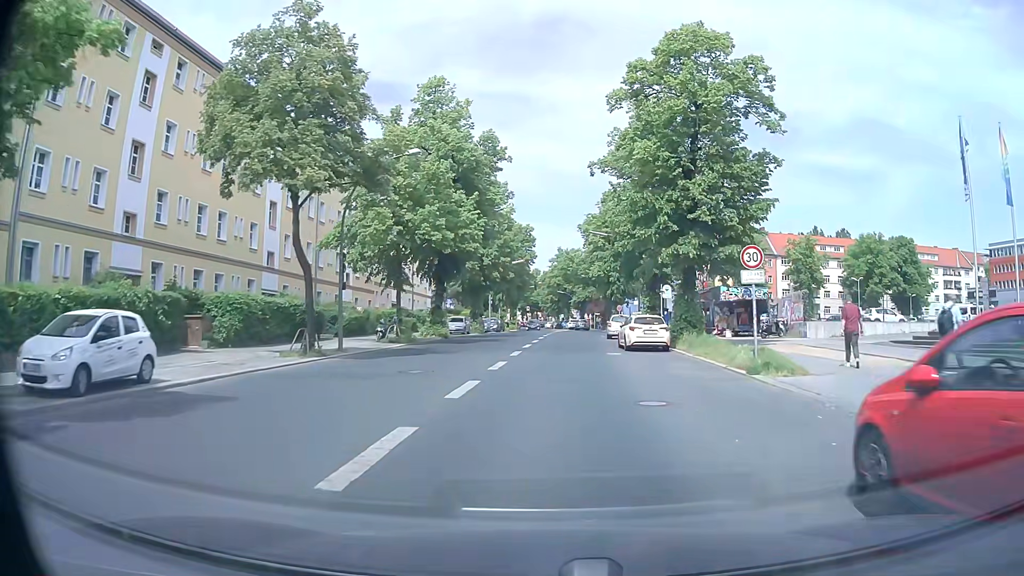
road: secondary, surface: asphalt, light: Day
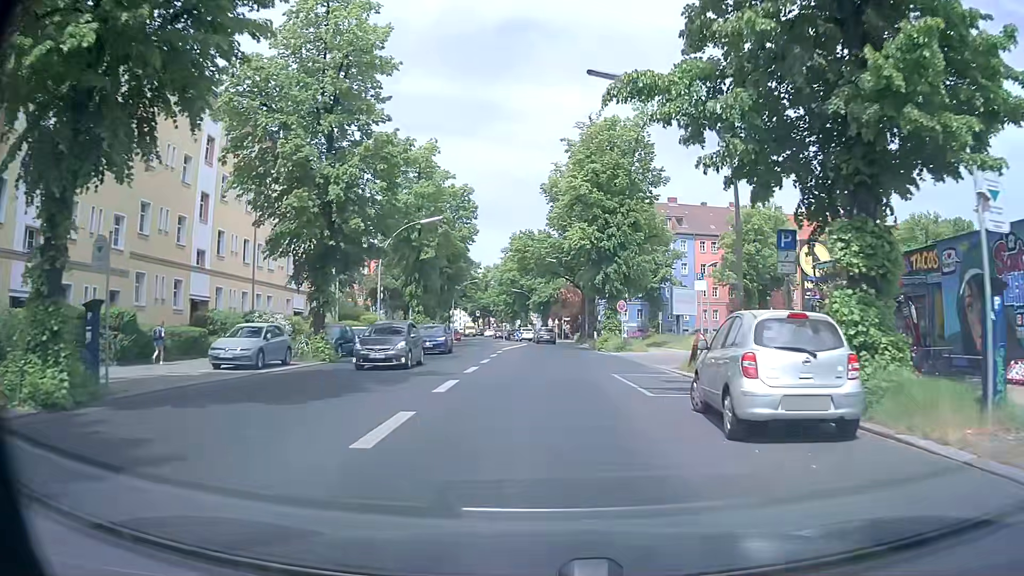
(+1.1, +34.2) m; +3°
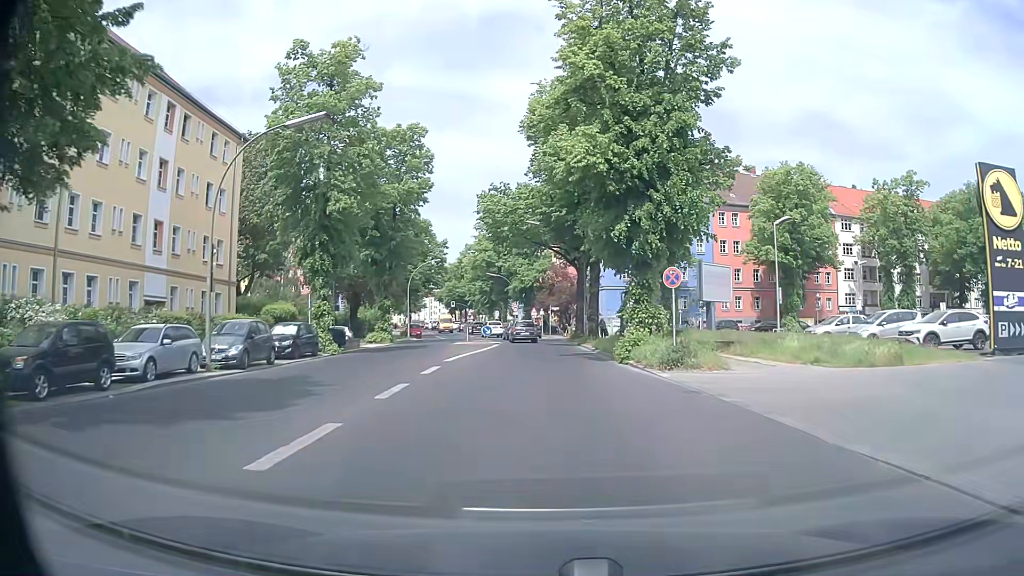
(+0.4, +19.2) m; +2°
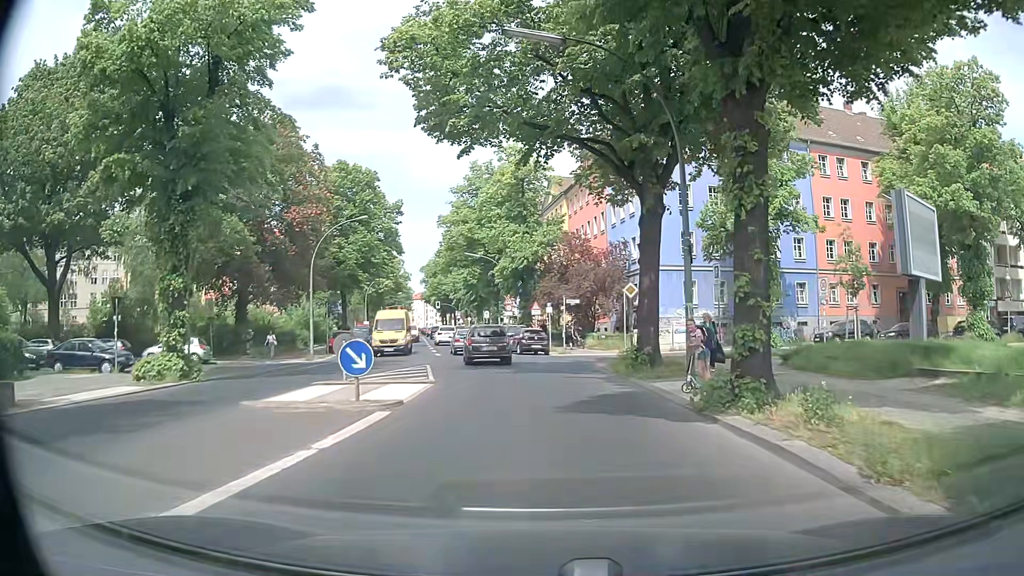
(-0.1, +29.1) m; 0°
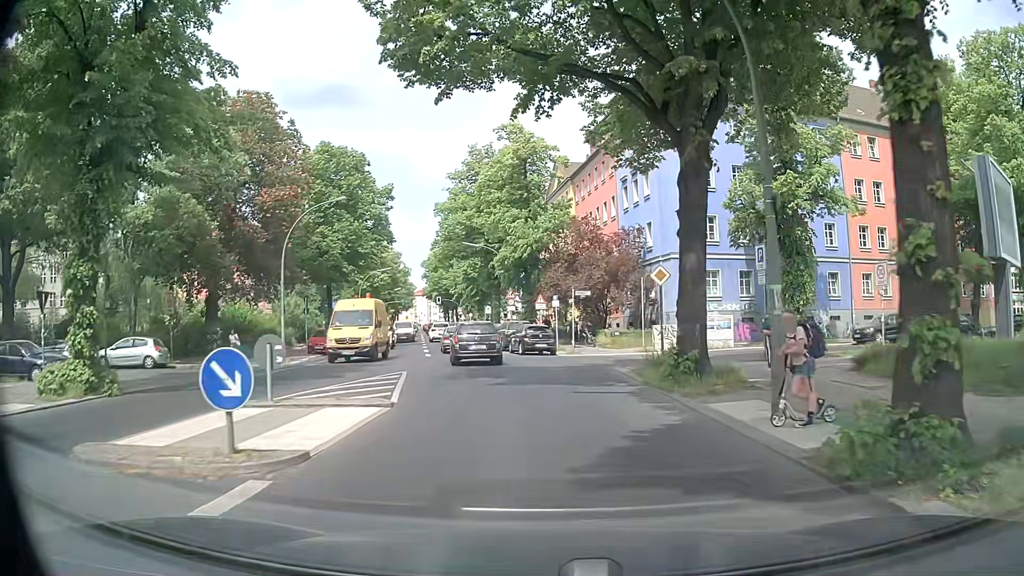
(0.0, +4.9) m; -1°
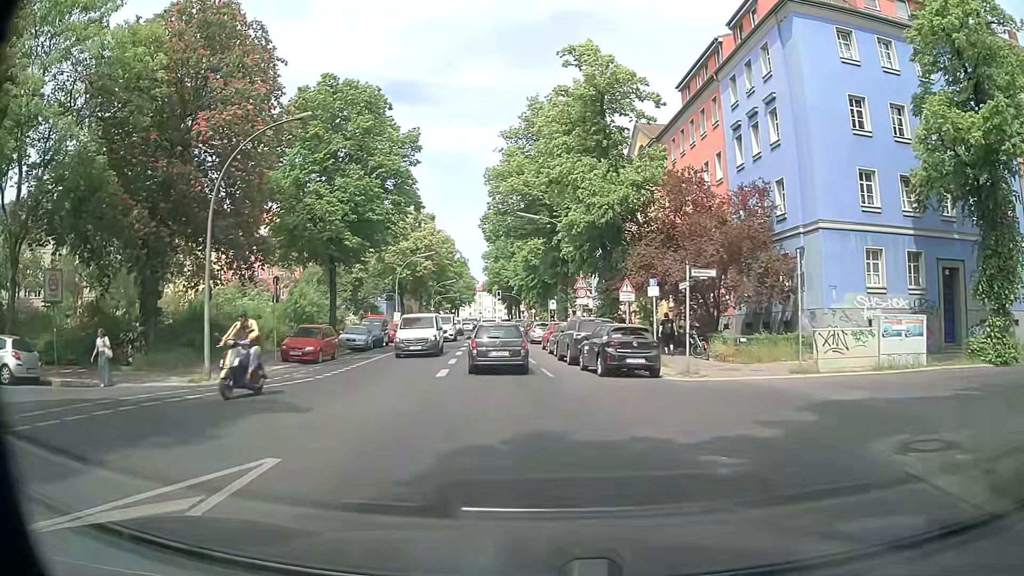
(-0.6, +13.2) m; -4°
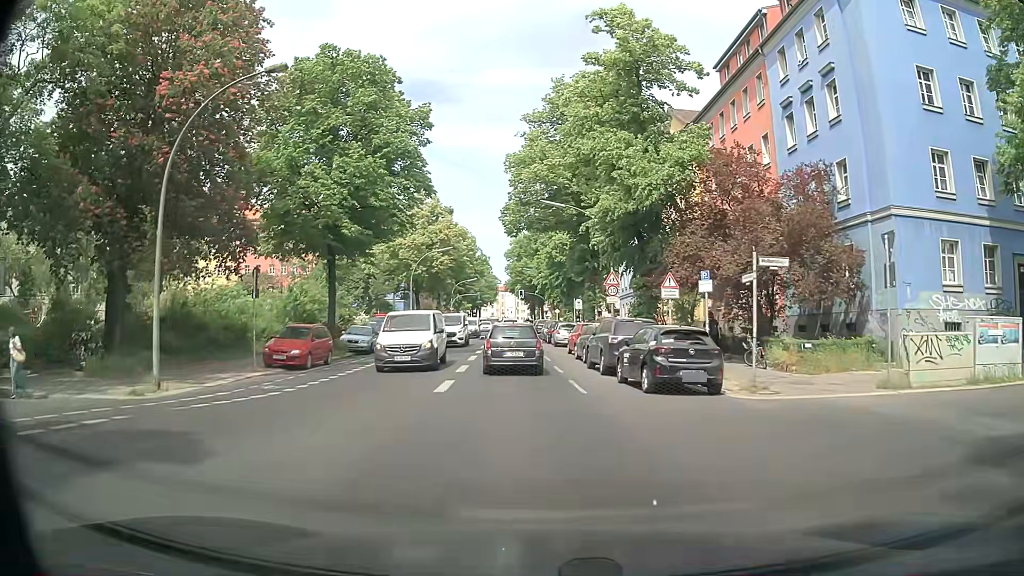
(-0.2, +4.2) m; -4°
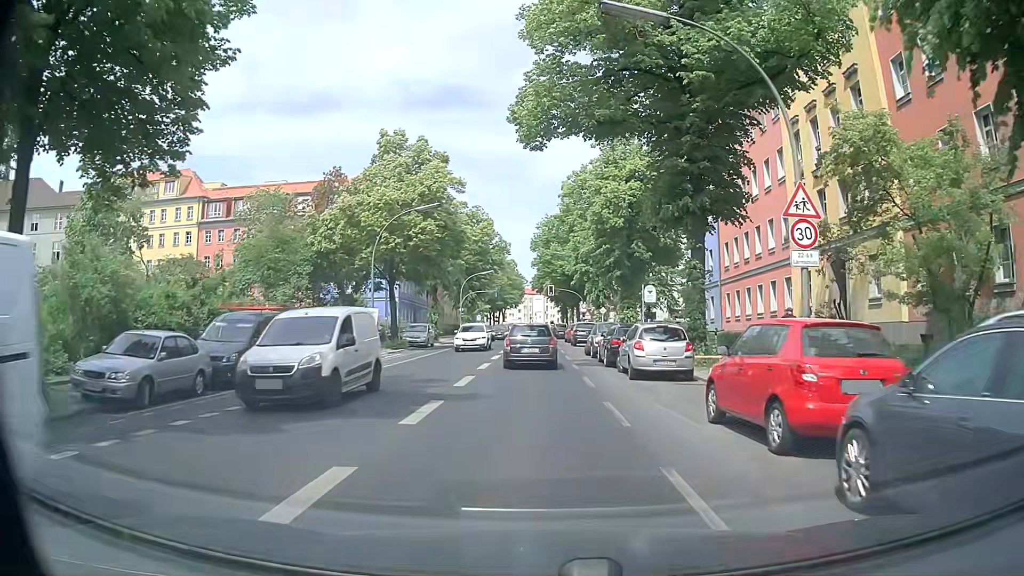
(-0.6, +23.1) m; -2°
(0, +10) (0, +20) (0, +30) (0, +40) (0, +50) (0, +60) (0, +70) (-1, +80) (-1, +90) (-1, +100) m
